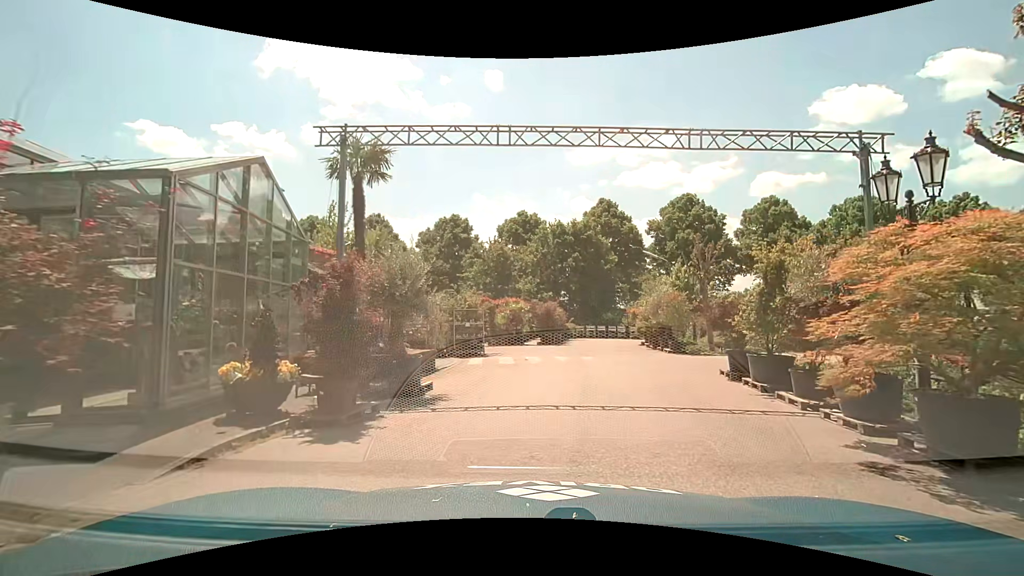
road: tertiary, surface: asphalt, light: Day
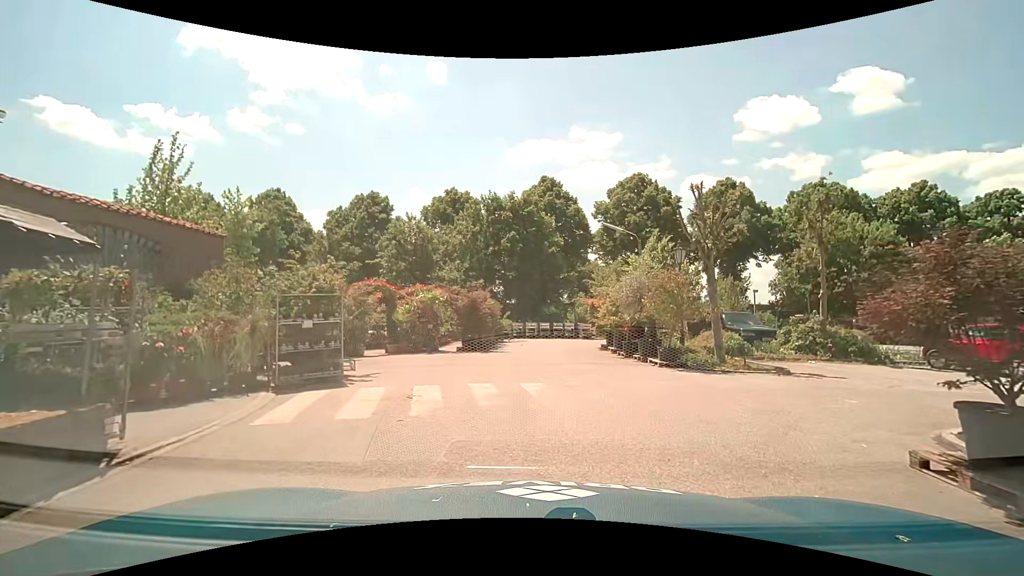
(+0.6, +9.0) m; +8°
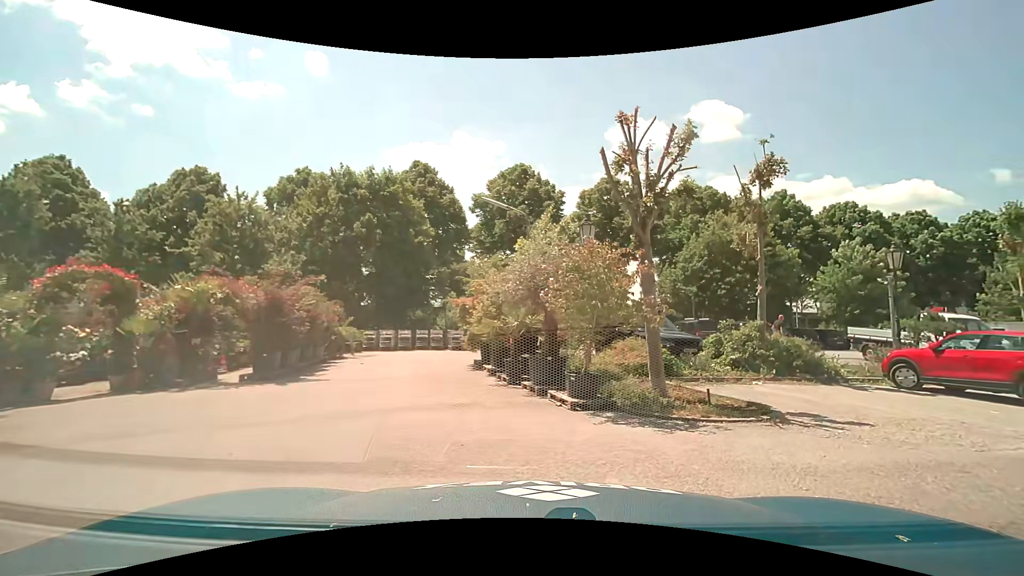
(+0.4, +6.5) m; +14°
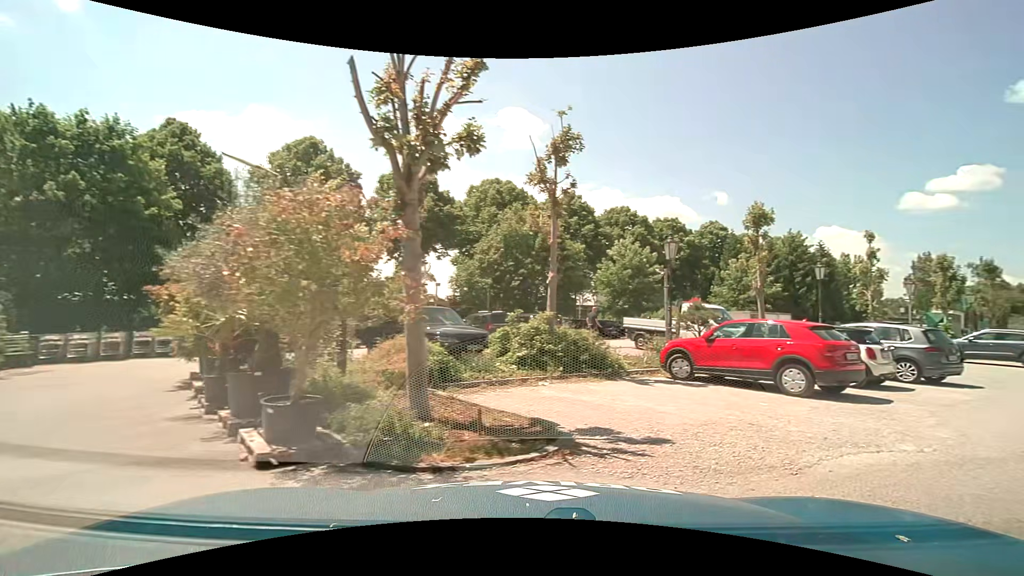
(+0.5, +3.0) m; +22°
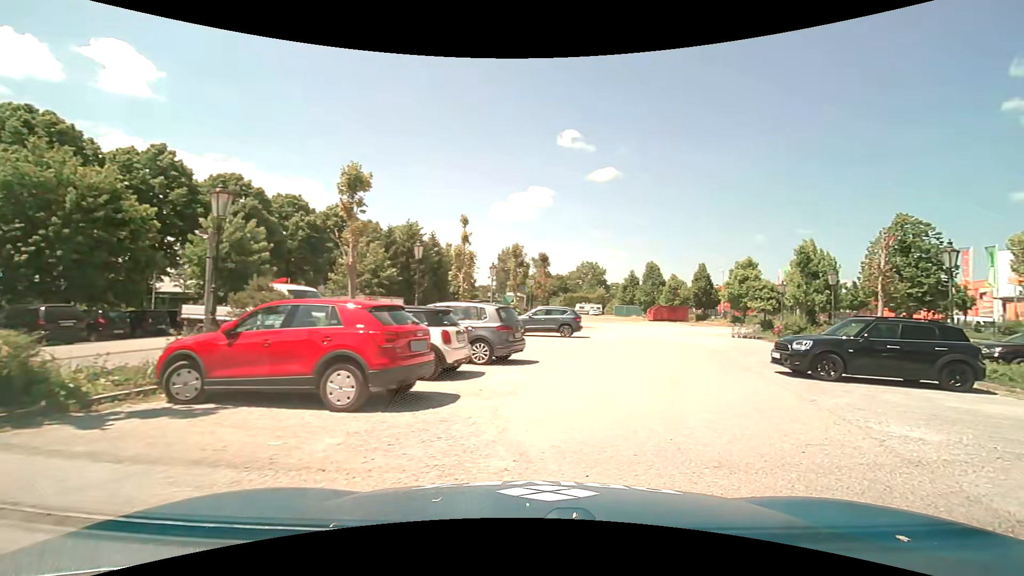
(+1.6, +4.0) m; +43°
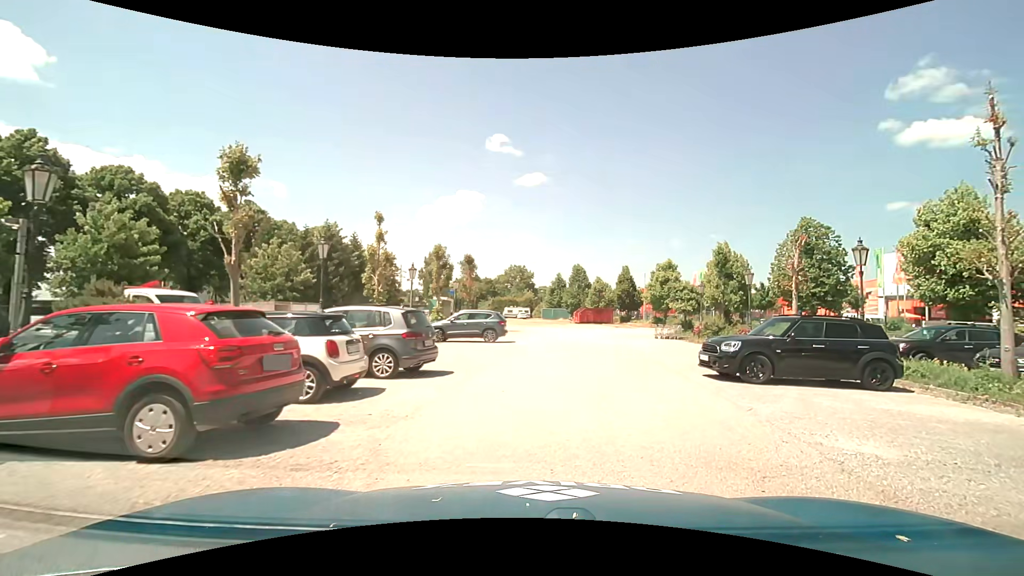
(+0.1, +1.5) m; +6°
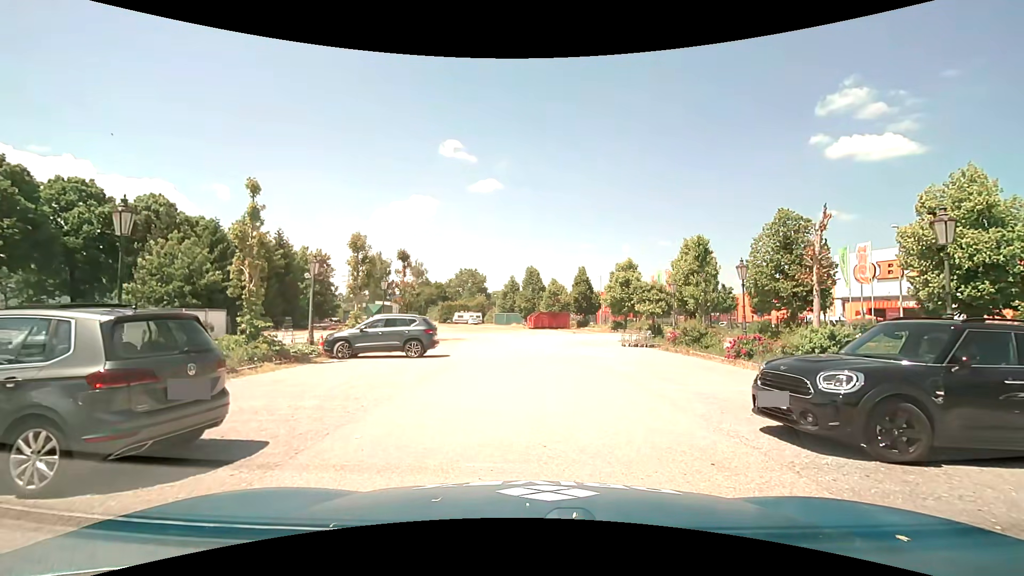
(+0.4, +6.2) m; +5°
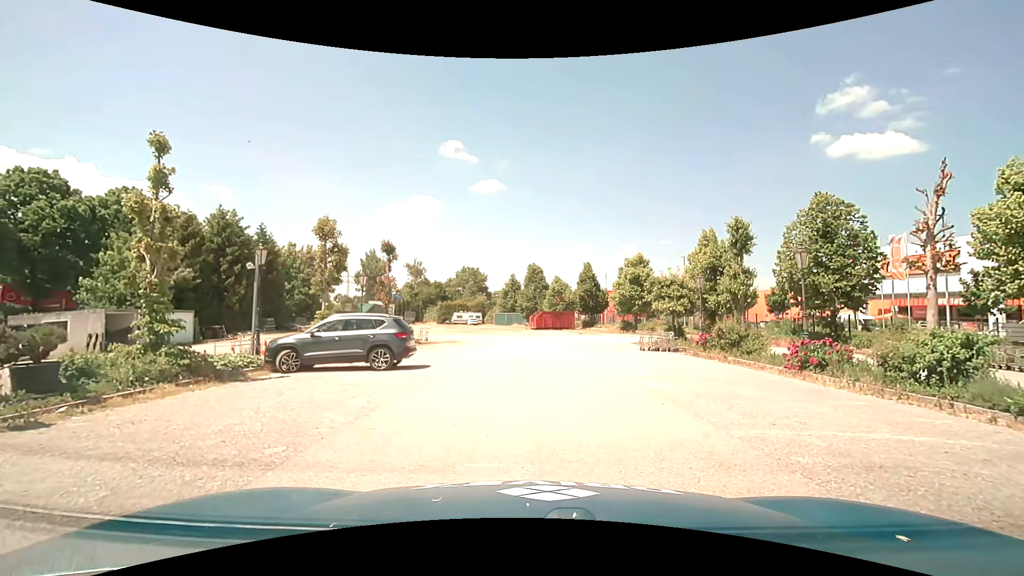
(0.0, +4.4) m; -2°
